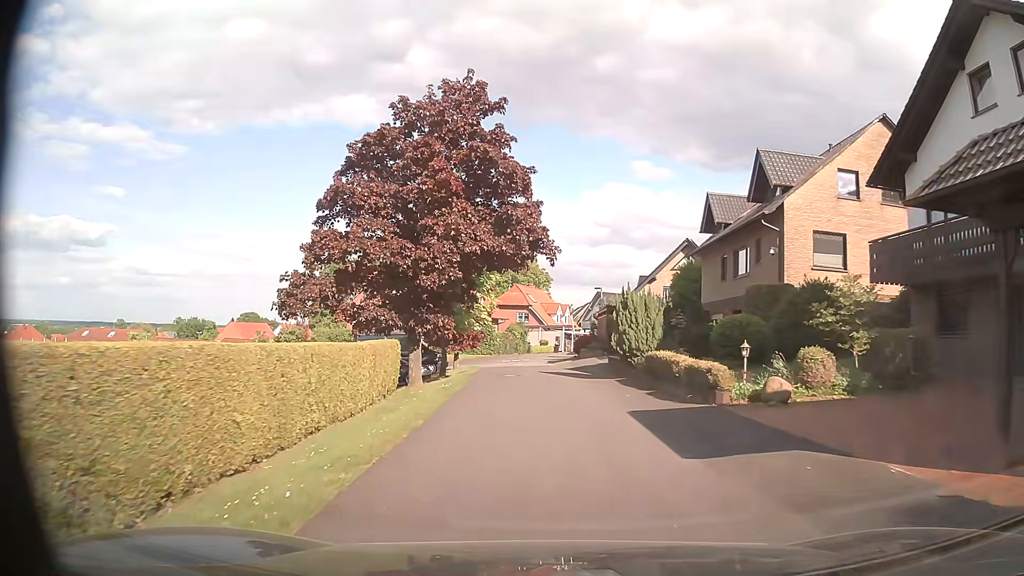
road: residential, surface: asphalt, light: Day
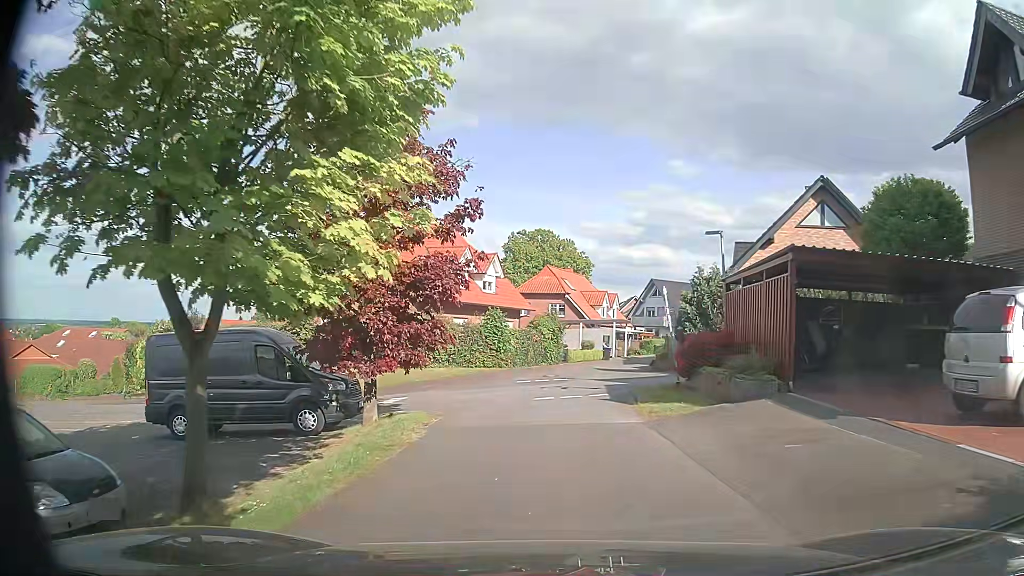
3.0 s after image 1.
(-0.6, +23.7) m; -3°
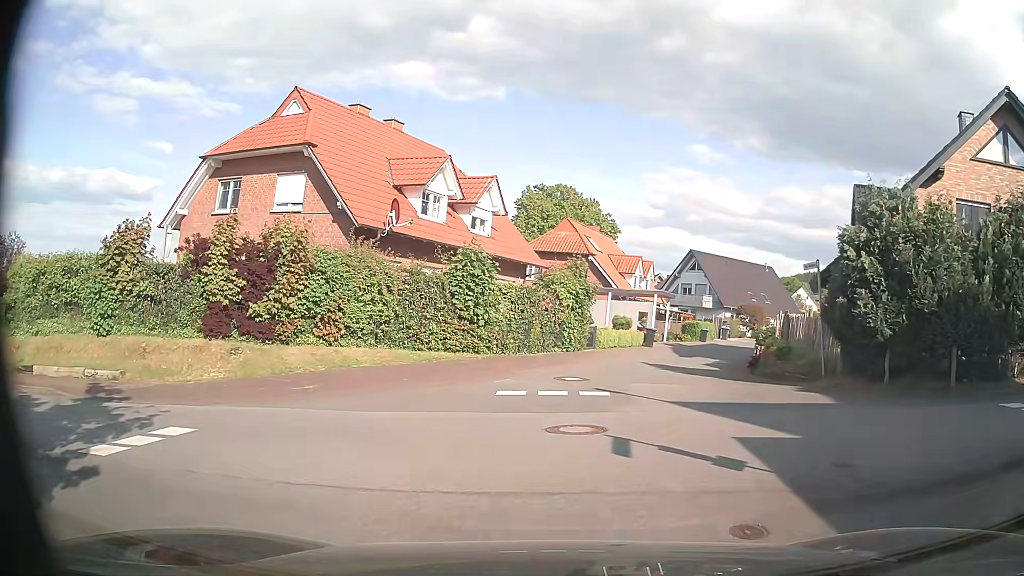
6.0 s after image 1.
(-0.2, +15.0) m; -3°
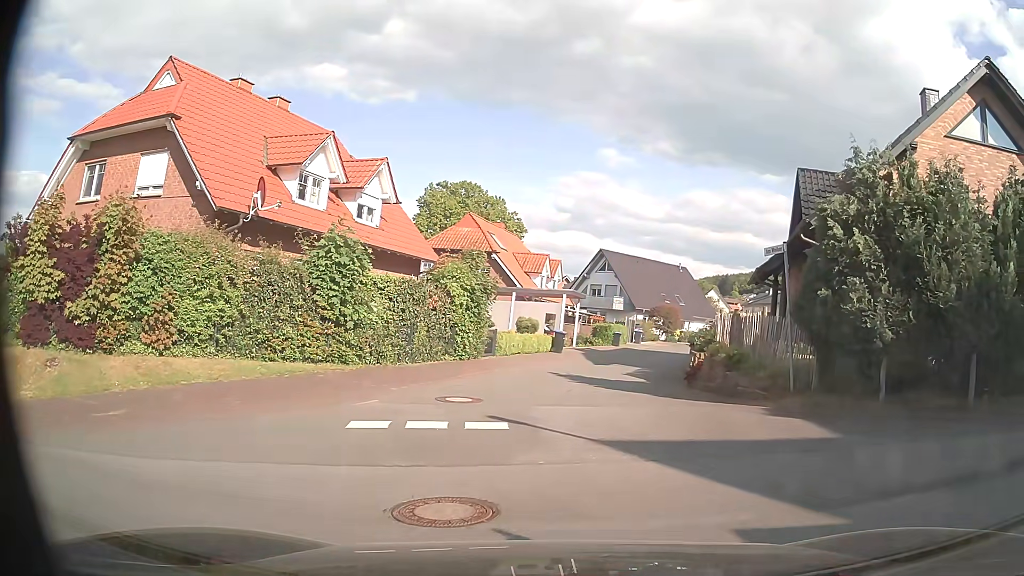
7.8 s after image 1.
(+0.2, +3.6) m; +7°
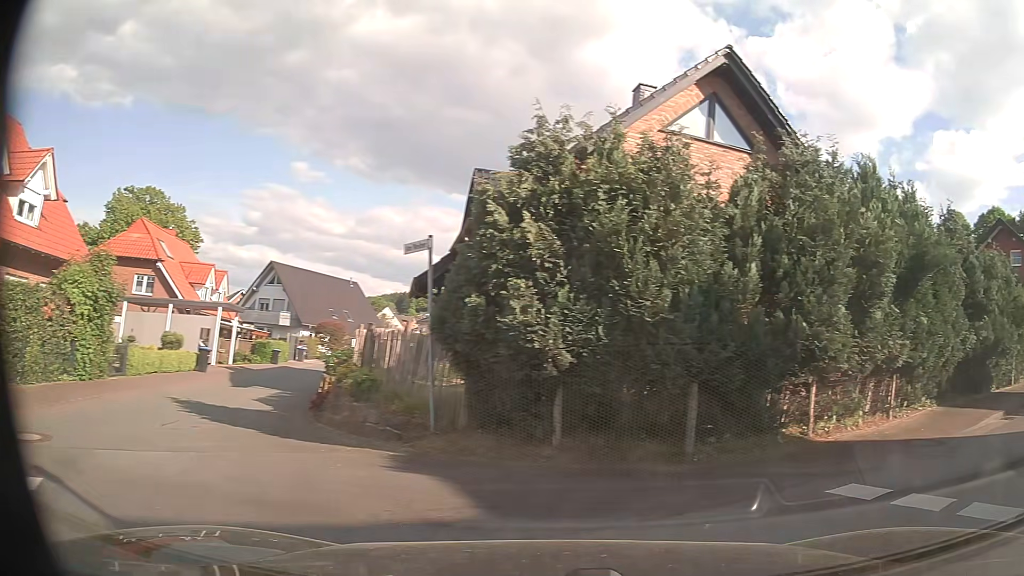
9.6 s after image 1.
(+0.7, +3.1) m; +27°
